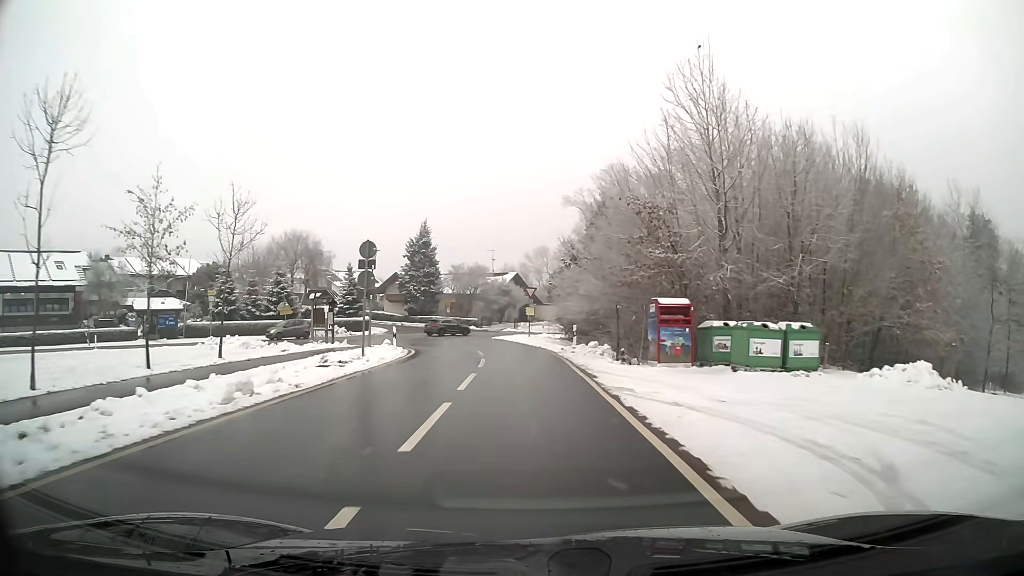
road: tertiary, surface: asphalt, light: Day
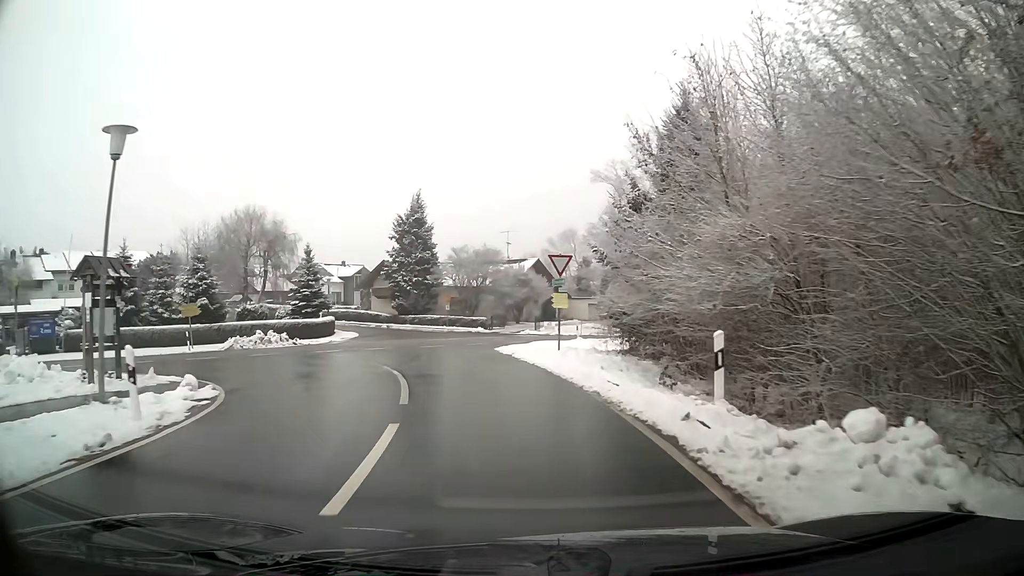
(-0.3, +20.2) m; -3°
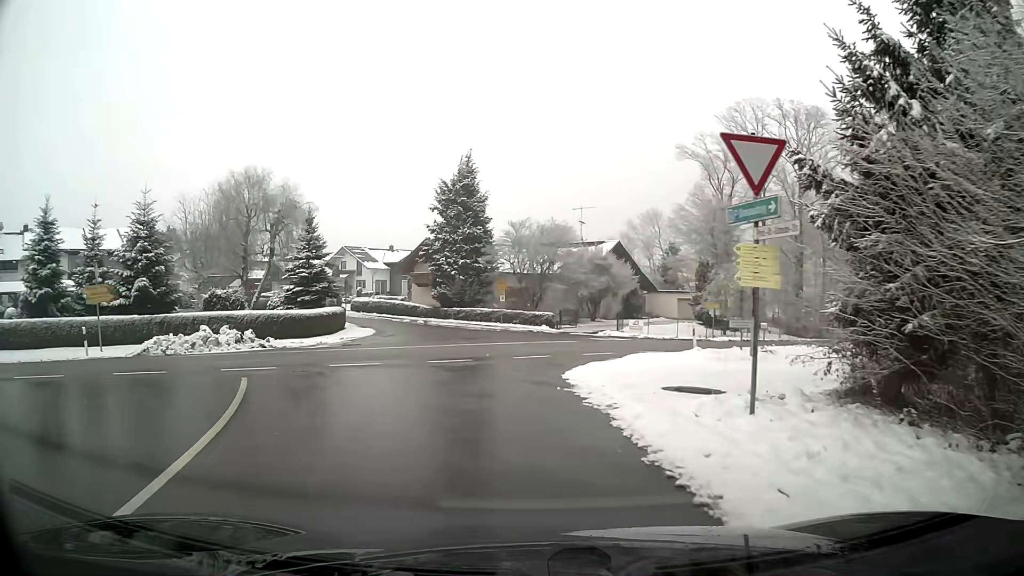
(-0.7, +14.6) m; -6°
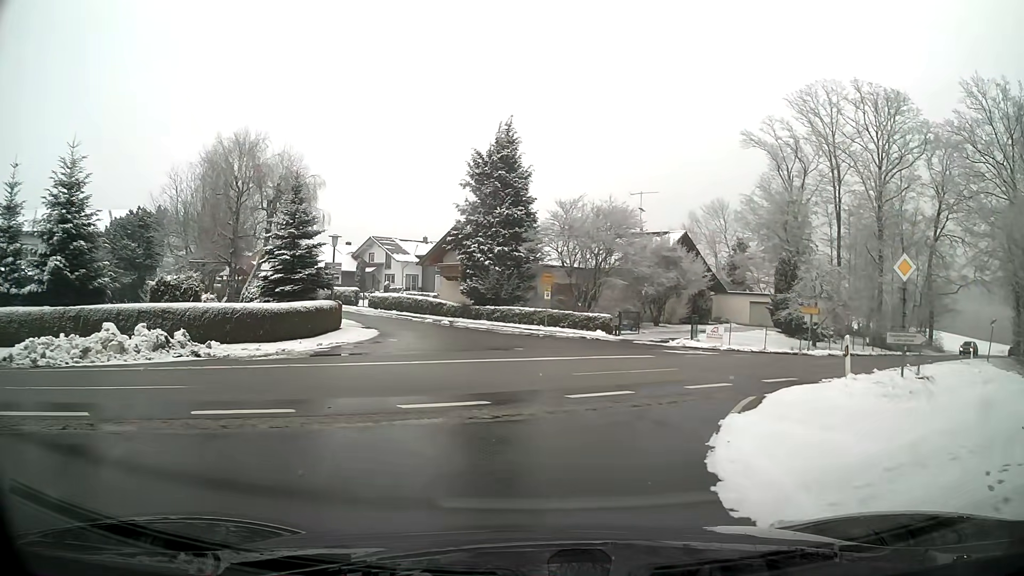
(-0.3, +9.5) m; -3°
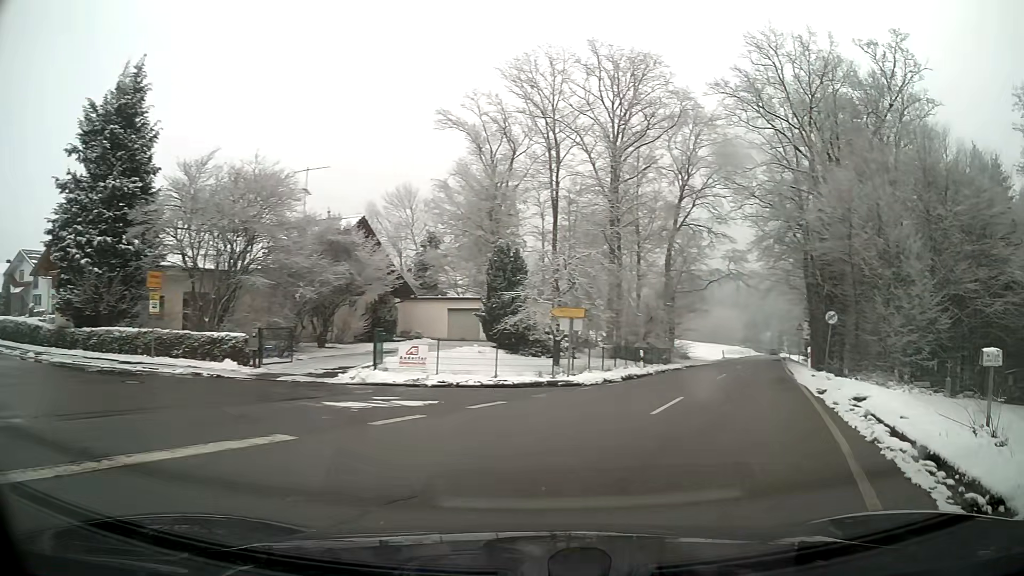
(+3.0, +14.2) m; +31°
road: secondary
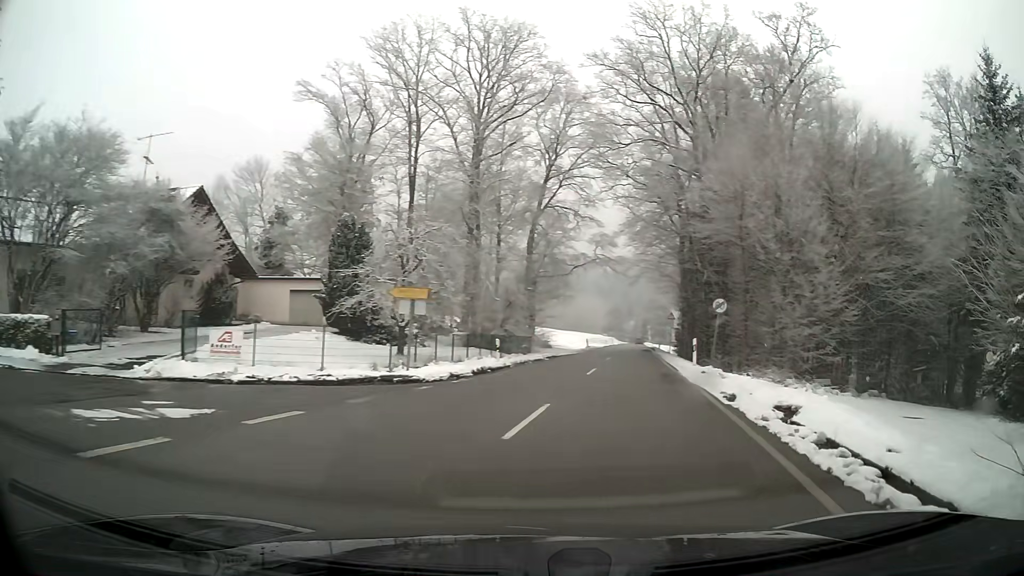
(+0.4, +4.0) m; +11°
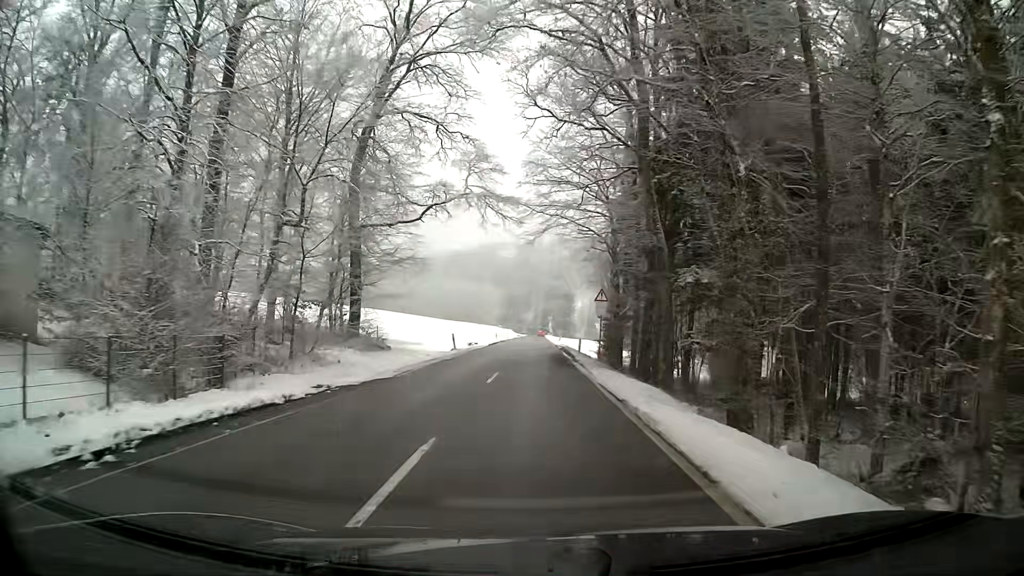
(+2.6, +29.0) m; +6°
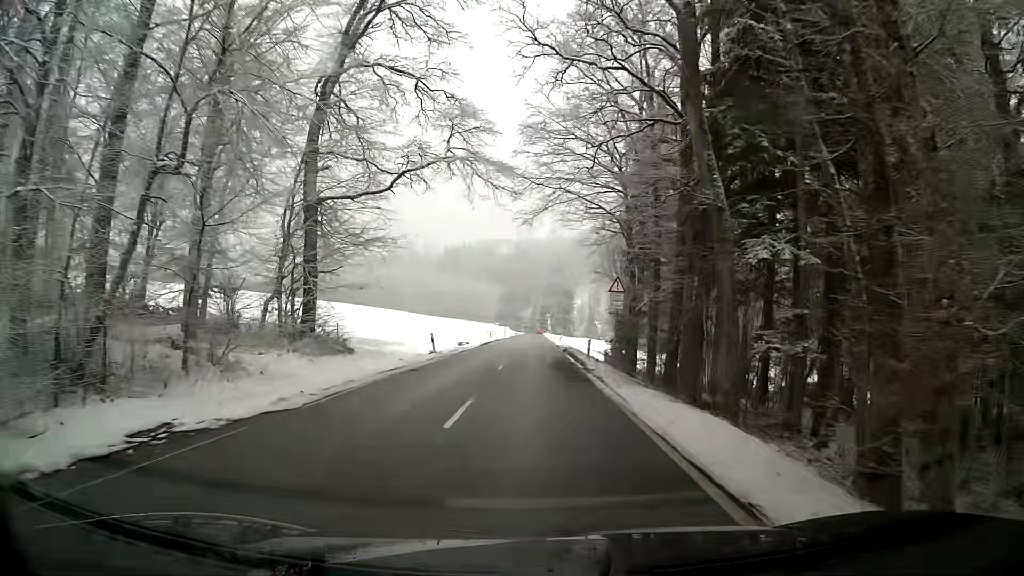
(0.0, +7.7) m; 0°
